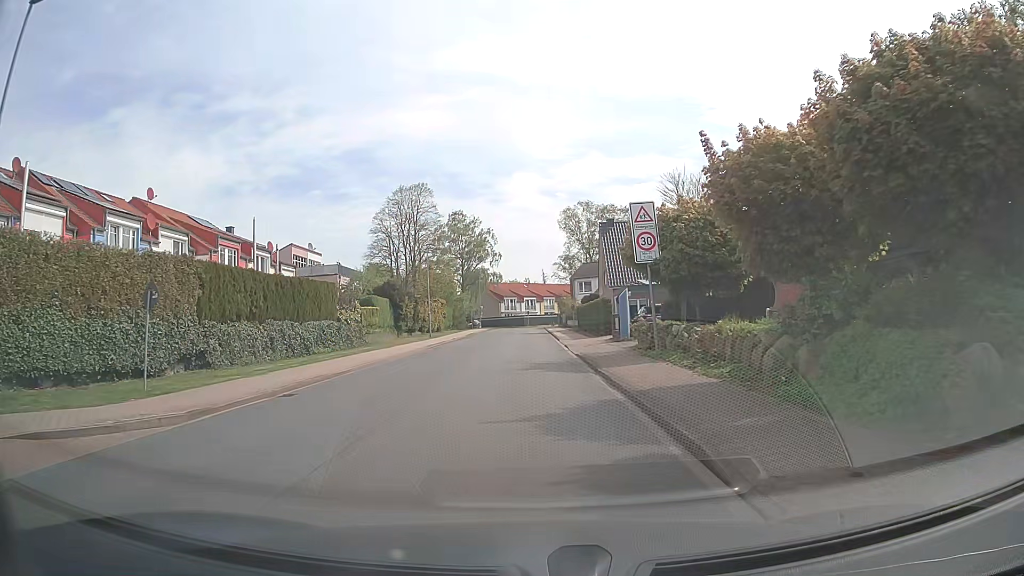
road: unclassified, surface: asphalt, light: Day
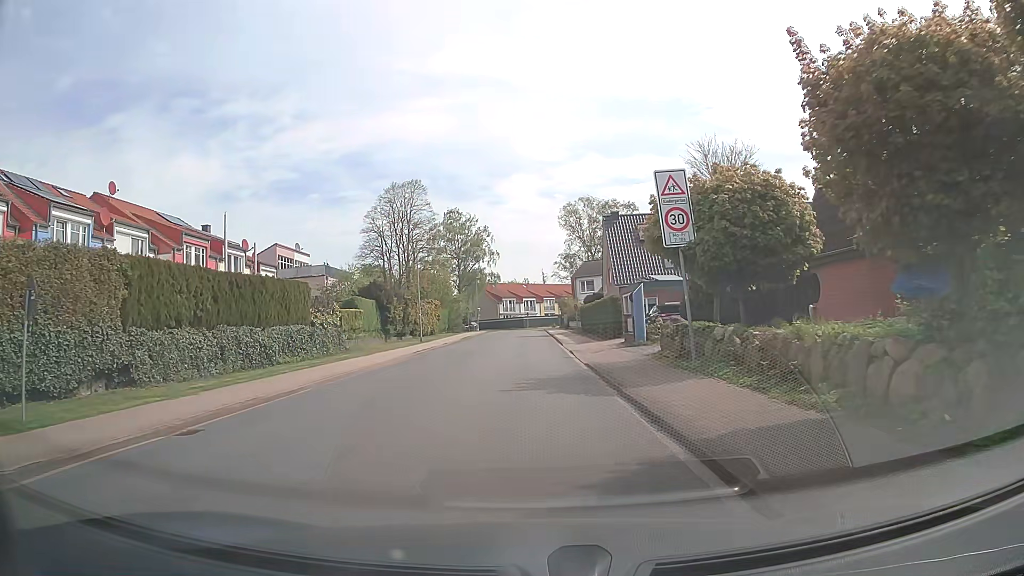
(0.0, +4.5) m; 0°
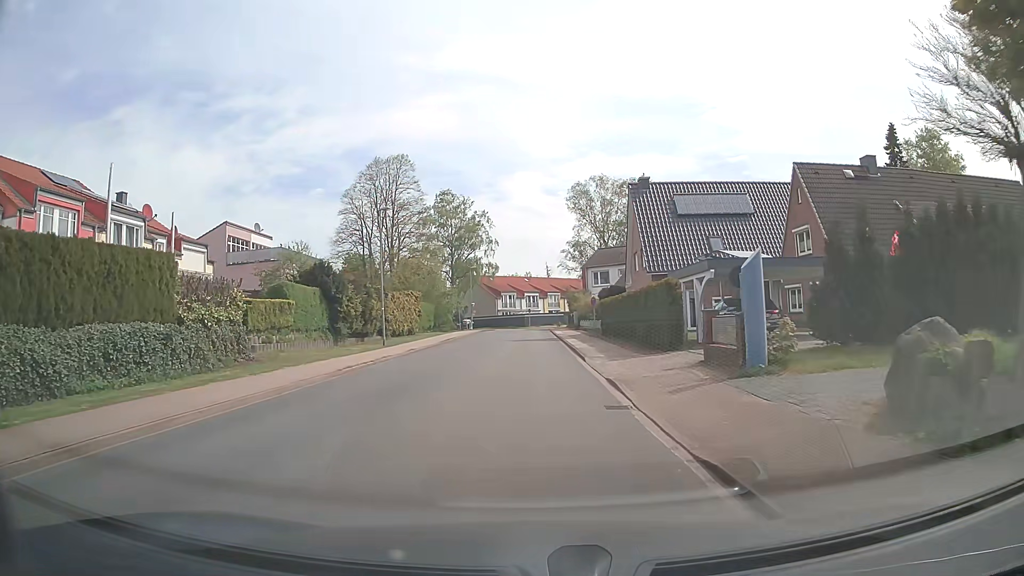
(-0.2, +13.4) m; 0°
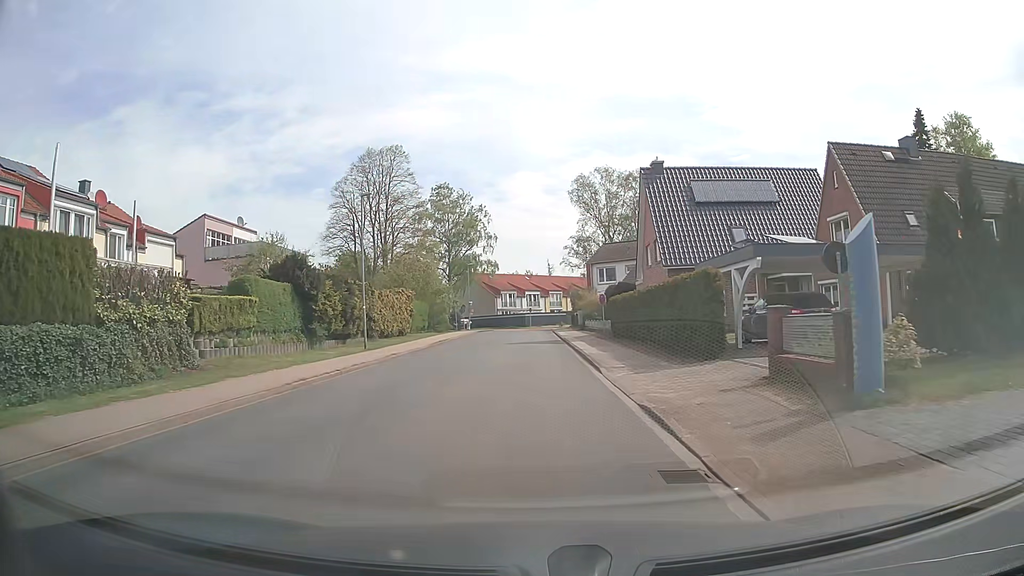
(-0.1, +4.5) m; 0°
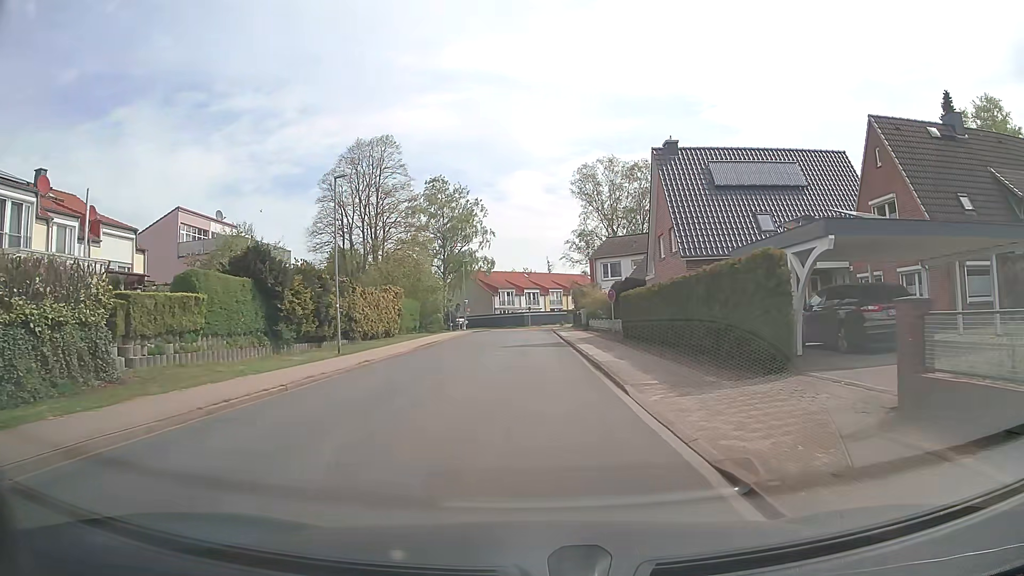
(0.0, +4.5) m; 0°
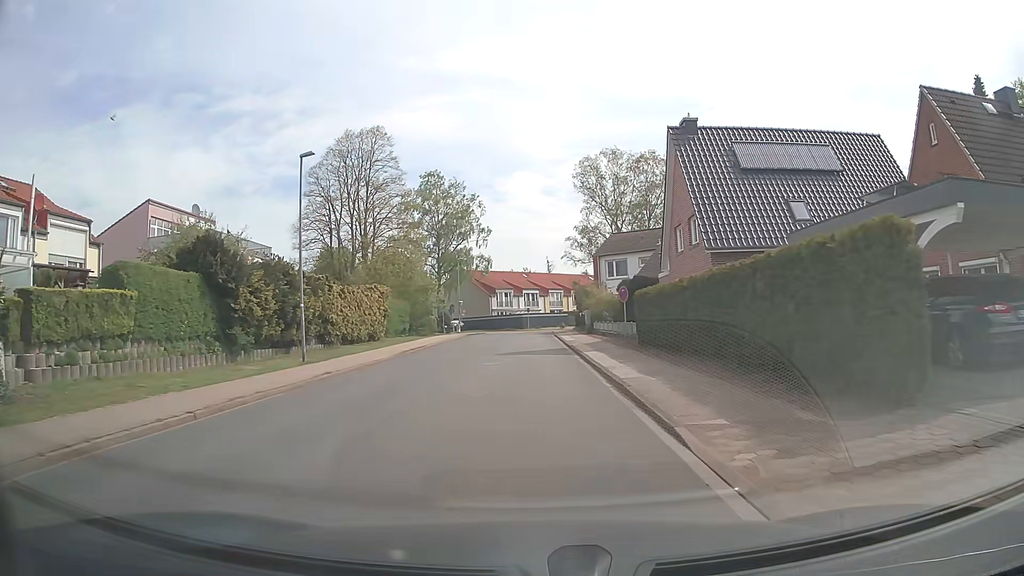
(0.0, +4.5) m; -1°
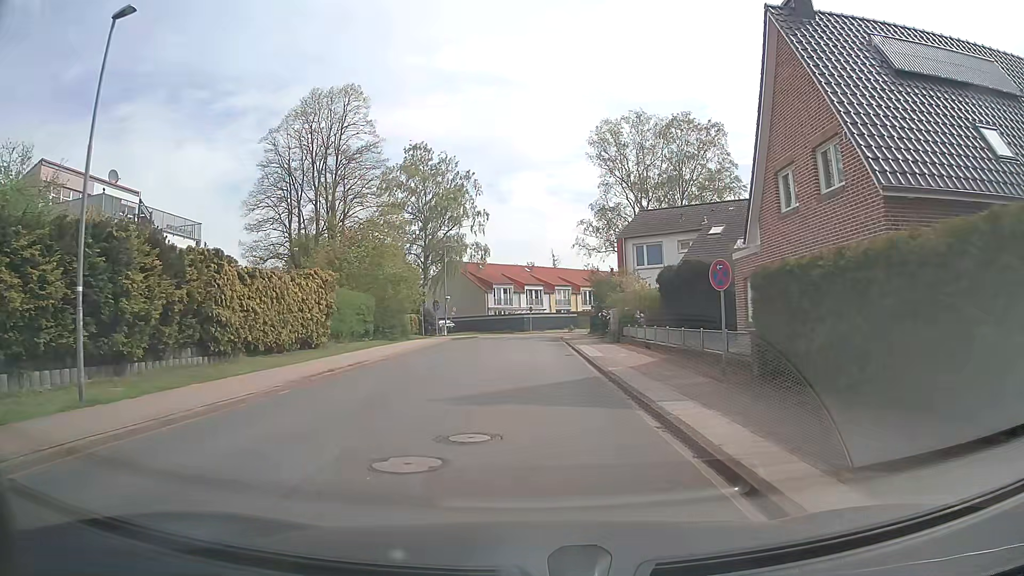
(+0.1, +13.4) m; 0°
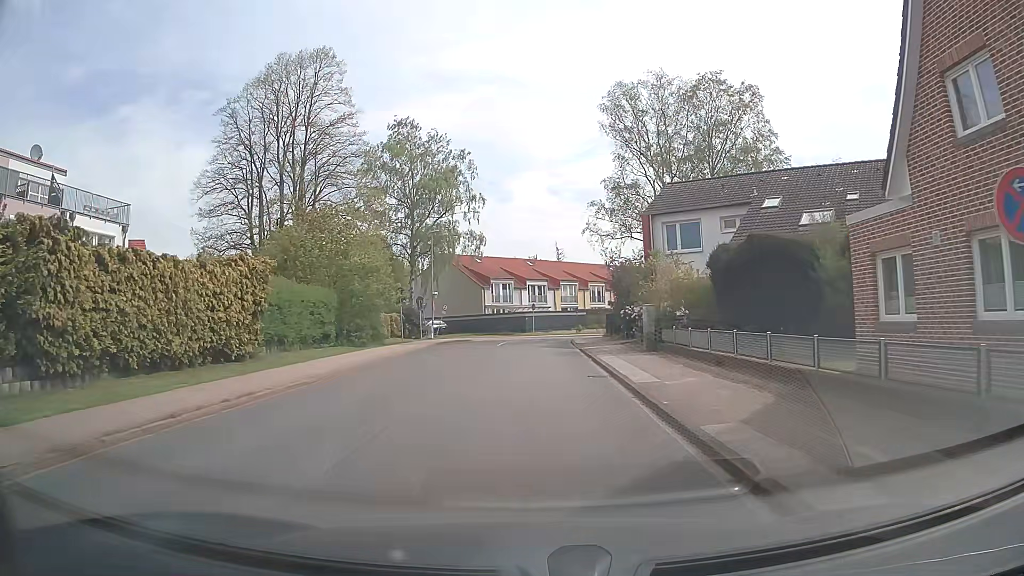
(0.0, +8.9) m; 0°
(0, +10) (0, +20) (0, +30) (0, +40) (+4, +49) (+10, +57) (+17, +65) (+23, +72) (+30, +79) (+37, +87) m
